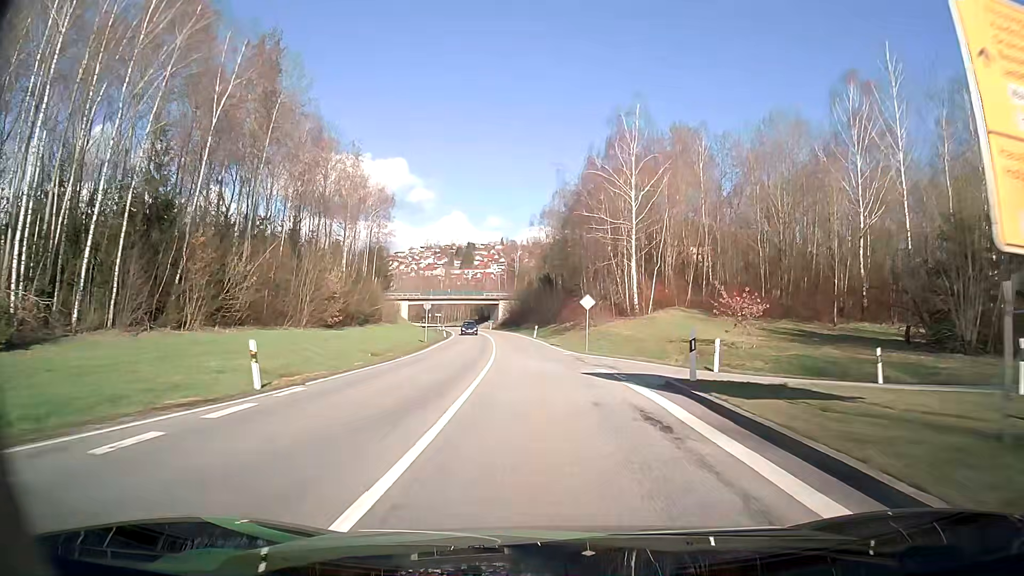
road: secondary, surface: asphalt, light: Day
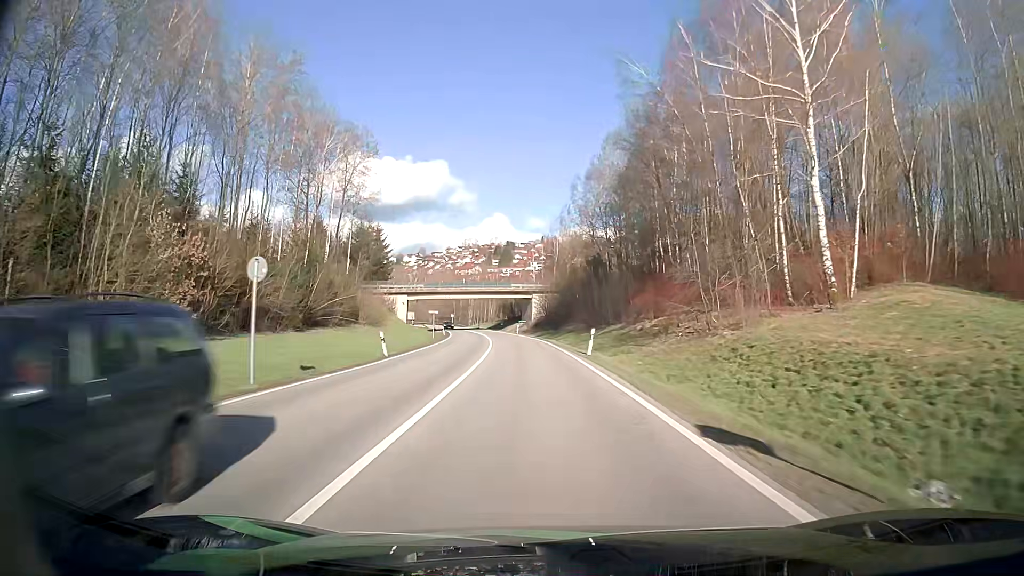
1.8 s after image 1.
(-1.2, +35.5) m; -4°
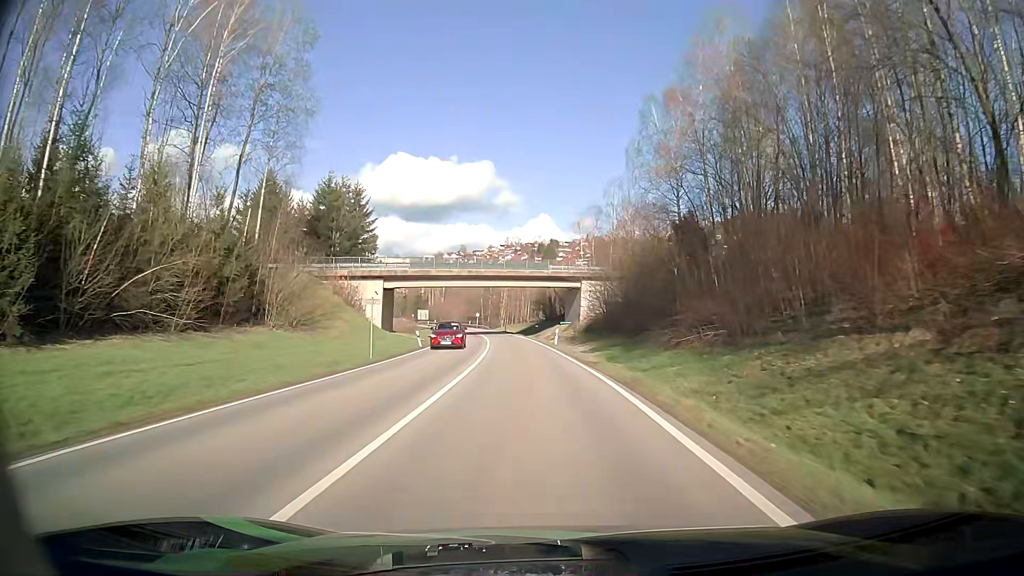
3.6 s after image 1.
(-1.2, +36.1) m; -4°
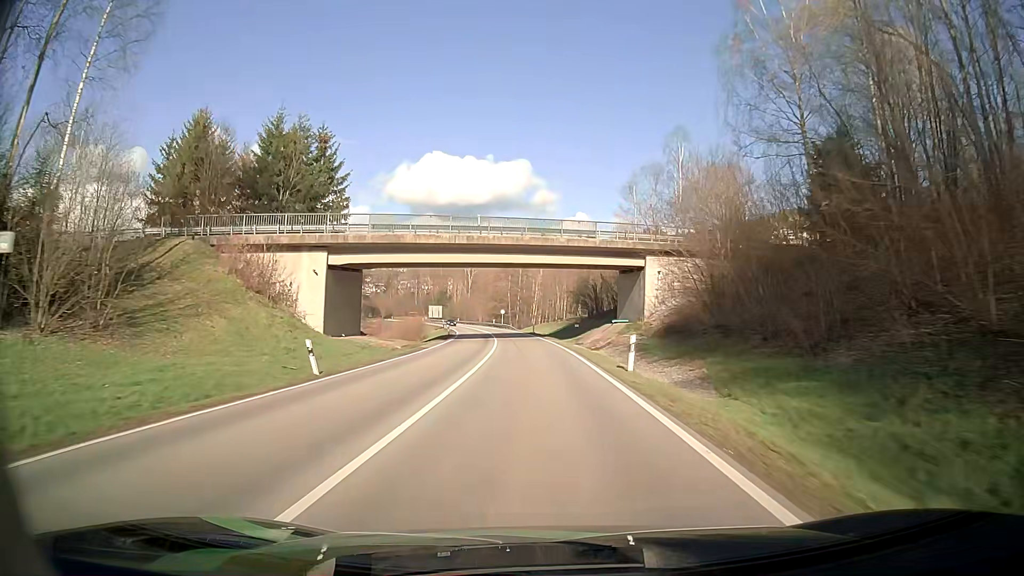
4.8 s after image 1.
(-0.5, +24.4) m; -2°
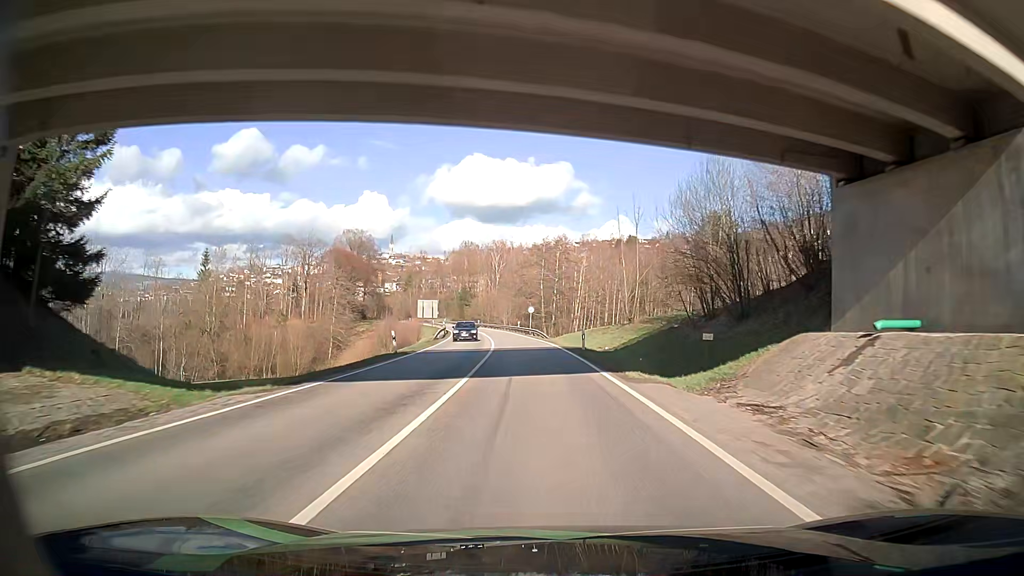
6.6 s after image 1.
(-1.5, +37.2) m; -4°
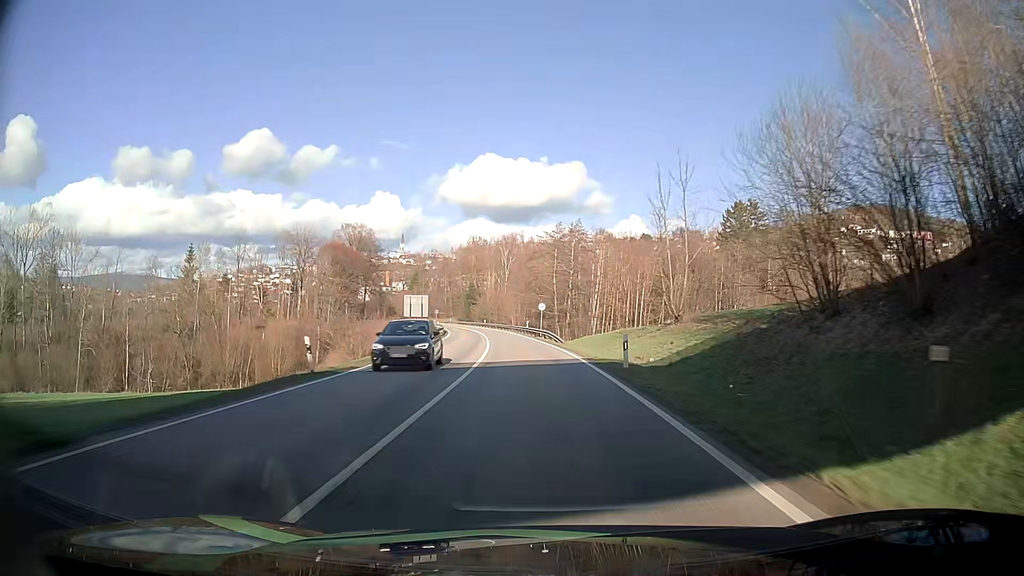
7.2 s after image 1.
(-0.1, +12.5) m; -1°
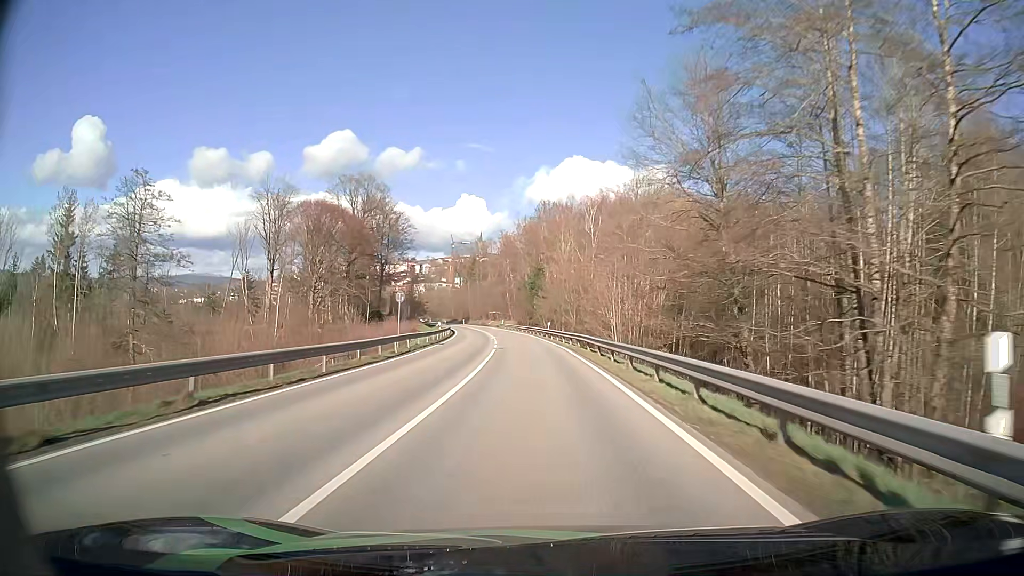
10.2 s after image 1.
(-4.5, +63.6) m; -8°
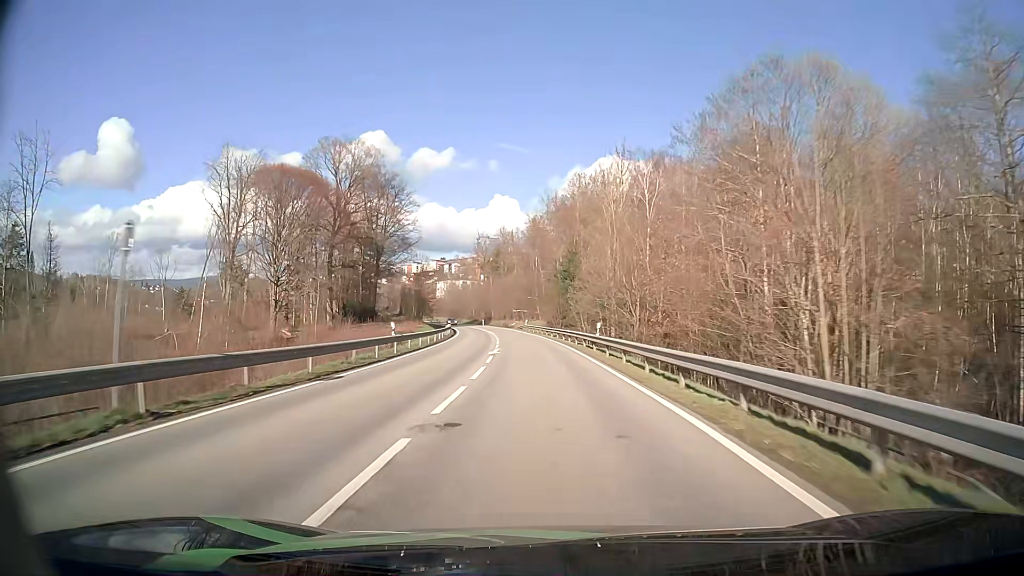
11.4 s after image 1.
(-0.6, +26.0) m; -3°
(0, +10) (0, +20) (-1, +30) (-1, +40) (-2, +50) (-3, +60) (-4, +70) (-6, +80) (-7, +90) (-9, +99) m
